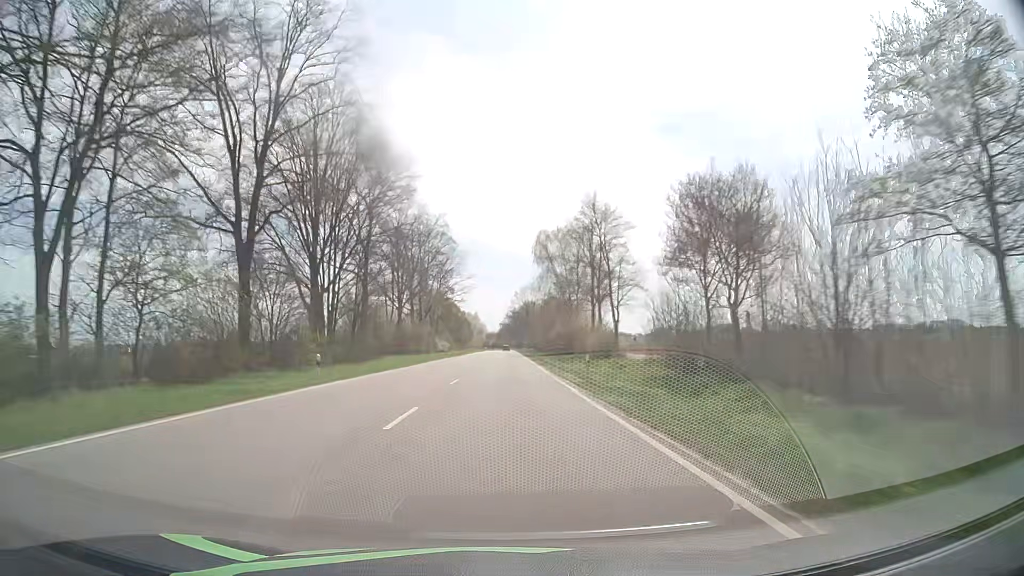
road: primary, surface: asphalt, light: Day
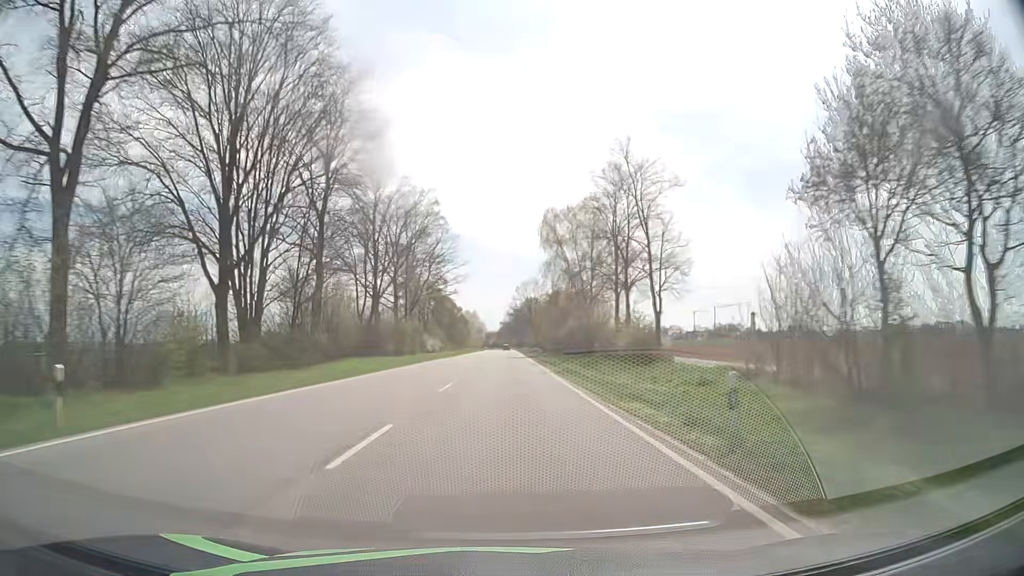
(0.0, +15.6) m; 0°
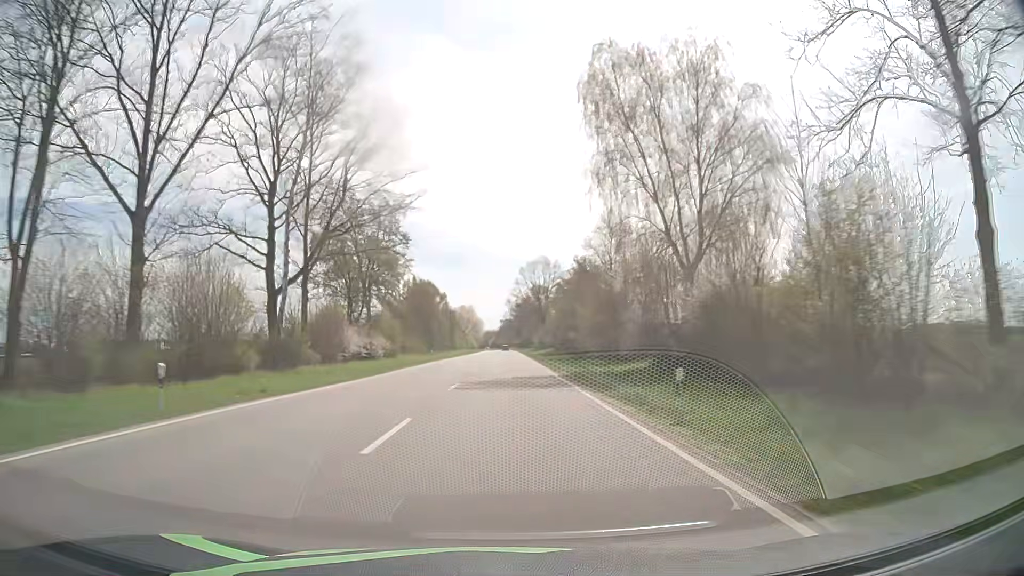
(+0.1, +47.1) m; 0°
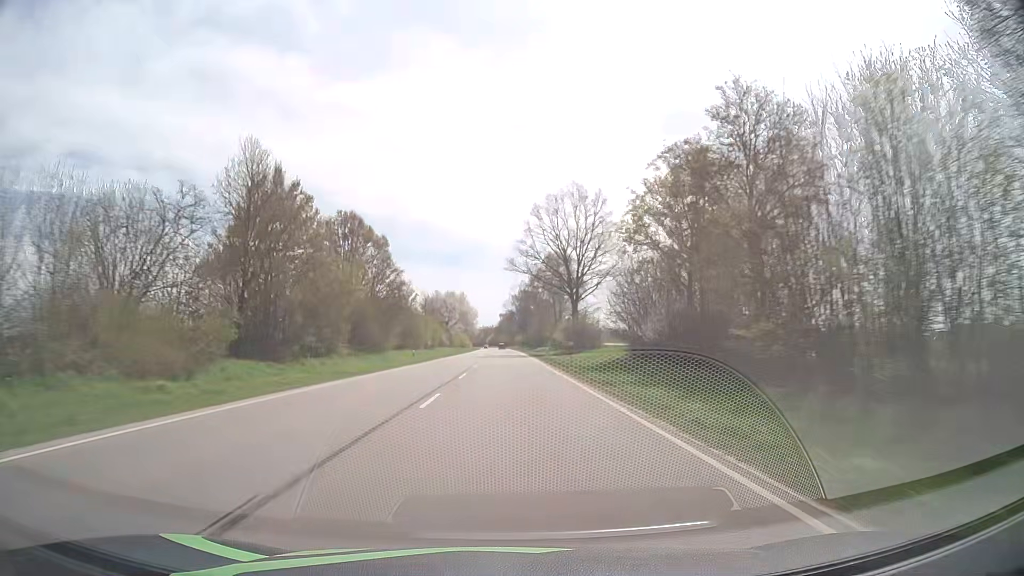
(-0.1, +63.2) m; 0°
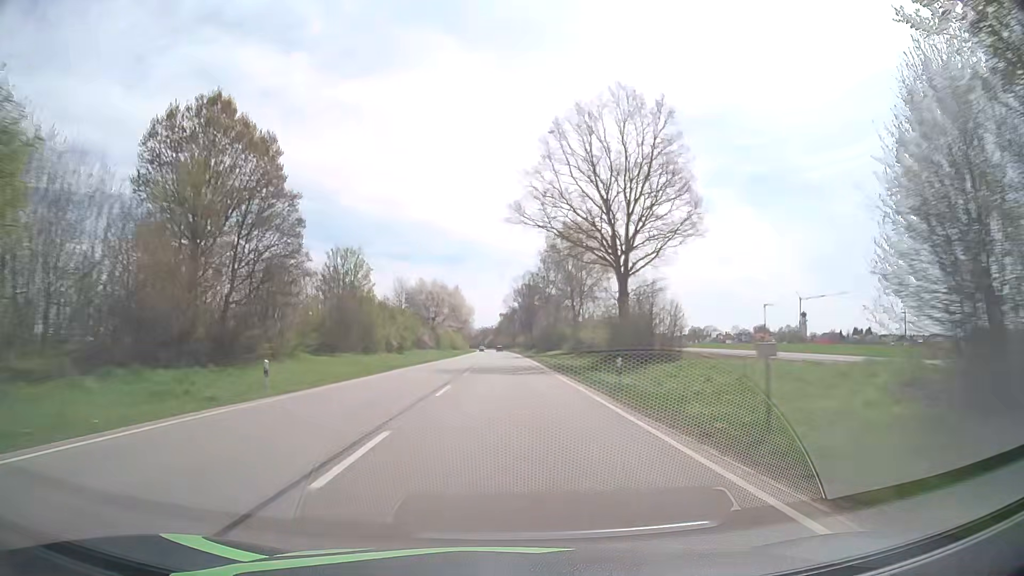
(0.0, +31.7) m; 0°
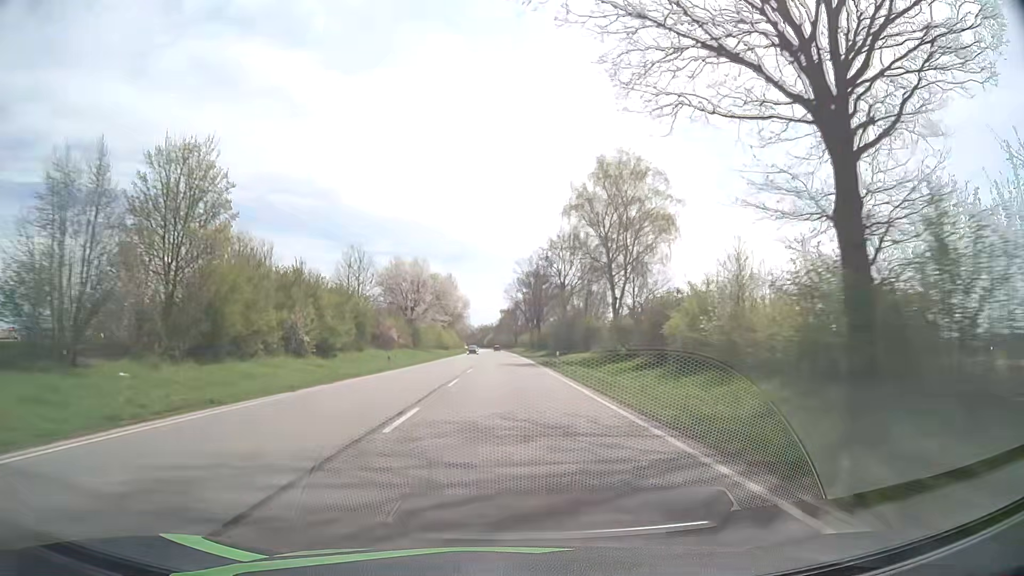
(-0.2, +31.8) m; 0°
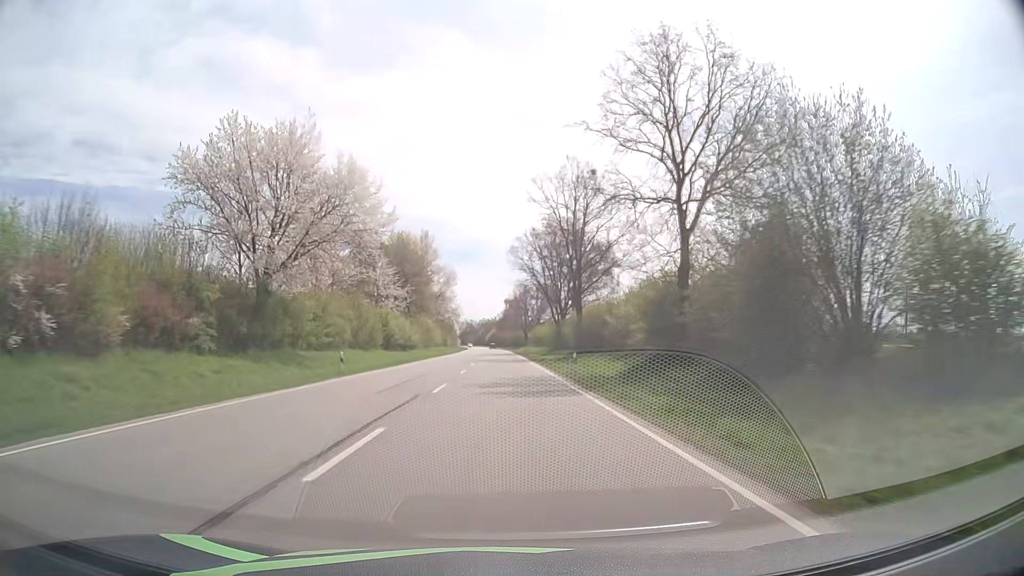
(0.0, +63.7) m; 0°
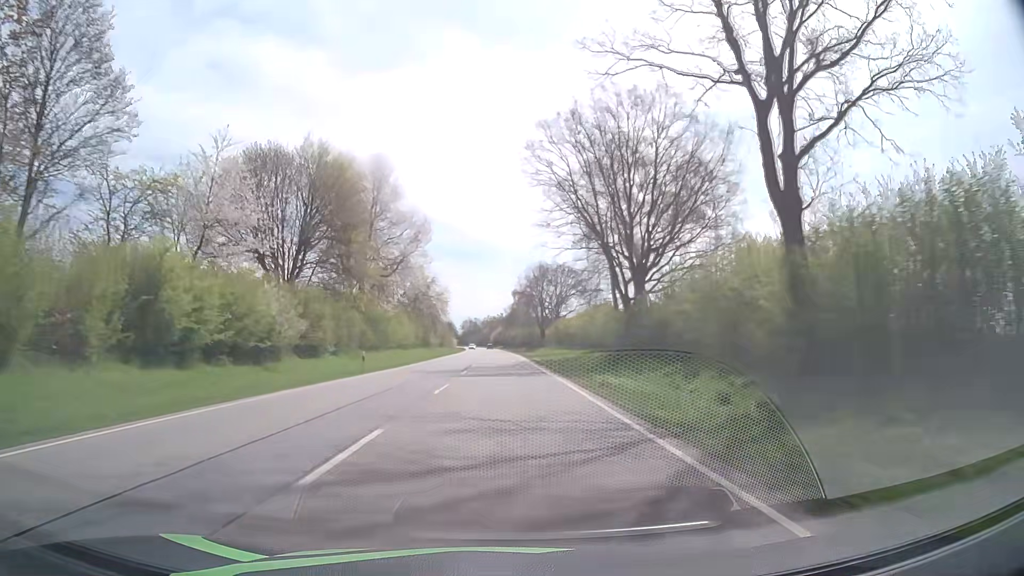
(-0.2, +48.0) m; -1°
(0, +10) (0, +20) (0, +30) (0, +40) (0, +50) (0, +60) (-1, +70) (-1, +80) (-1, +90) (-1, +100) m
